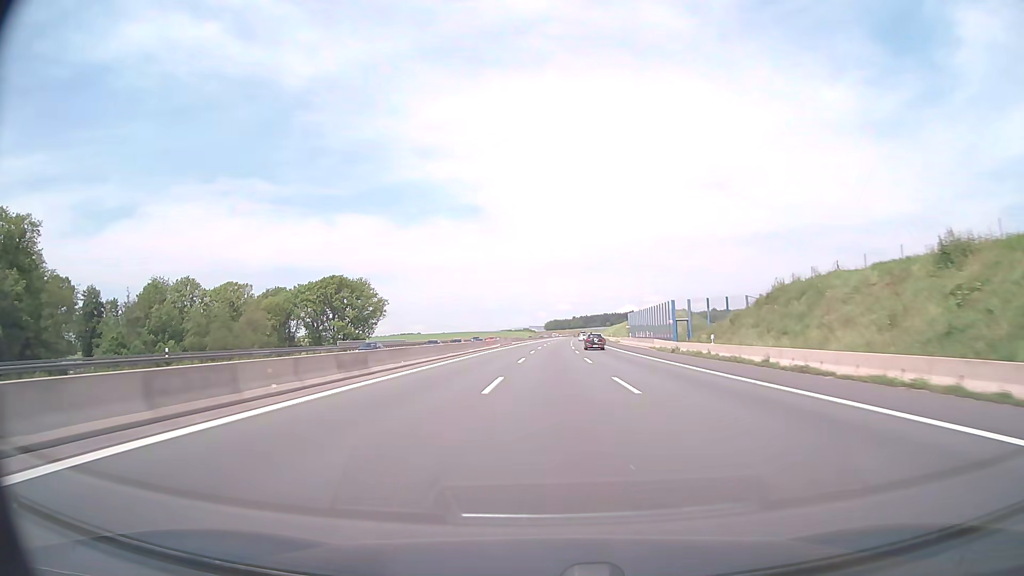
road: motorway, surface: asphalt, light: Day
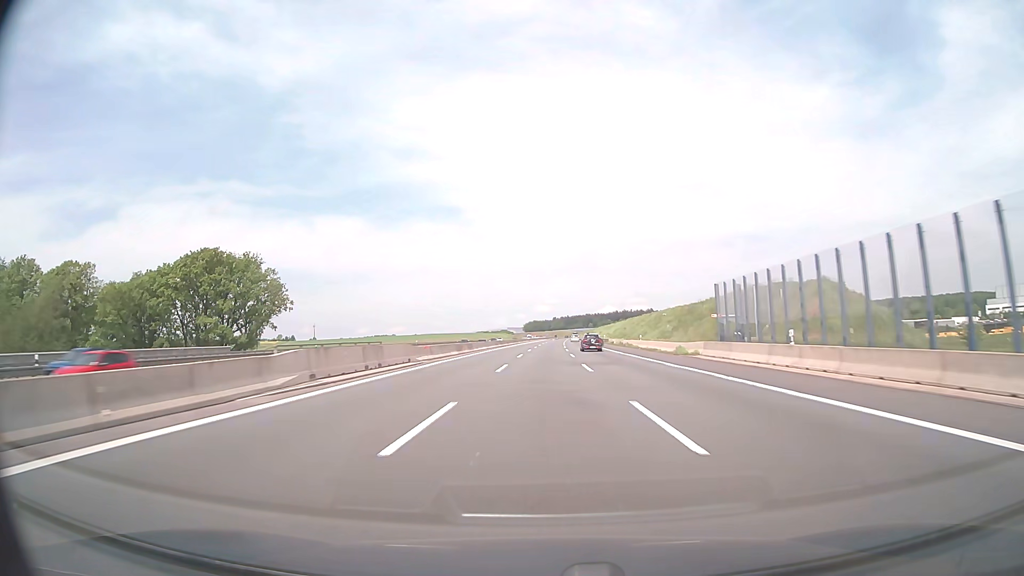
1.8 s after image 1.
(+1.1, +61.8) m; +2°
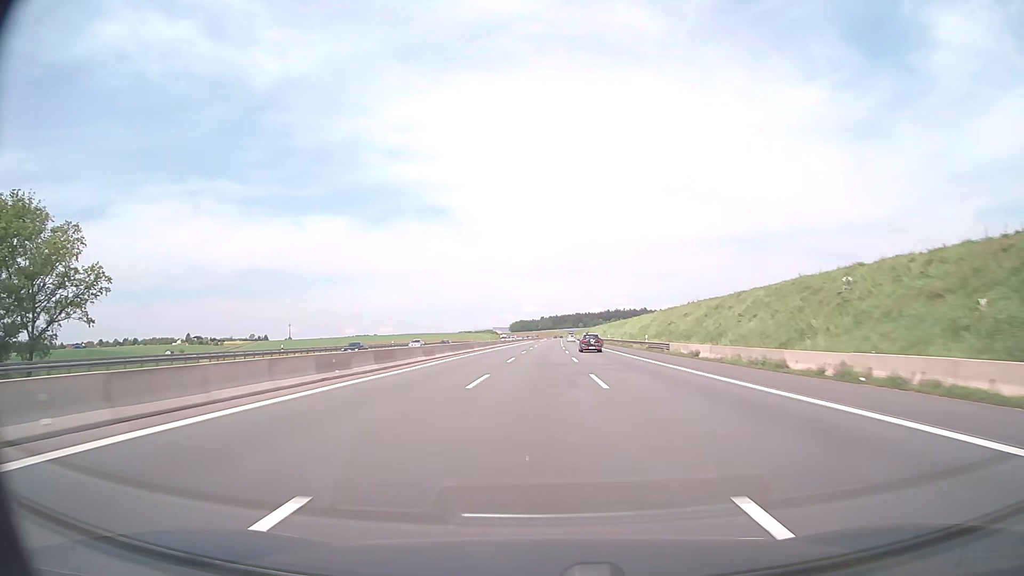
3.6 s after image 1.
(+0.6, +61.9) m; +1°
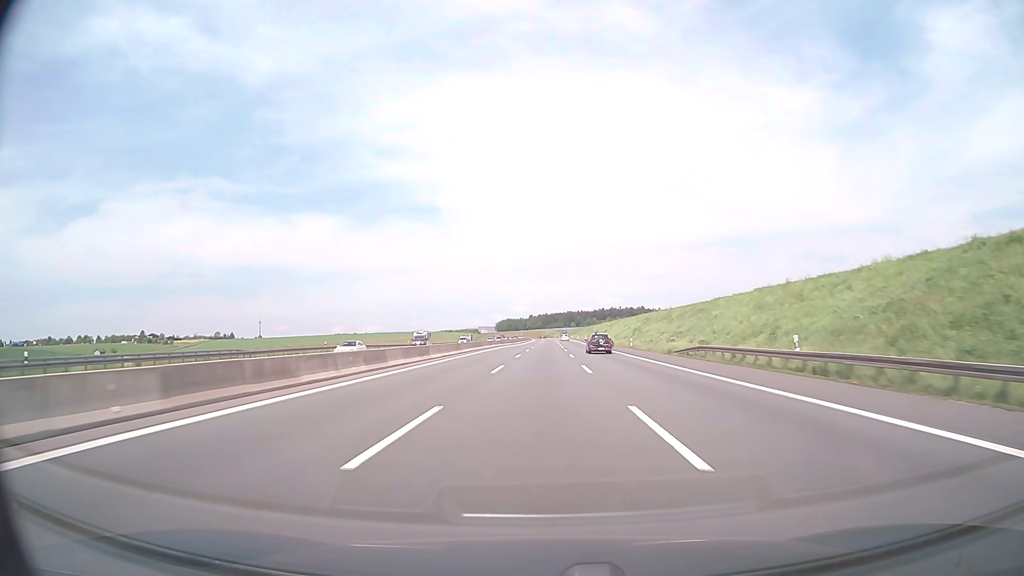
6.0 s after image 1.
(+0.8, +82.5) m; +1°
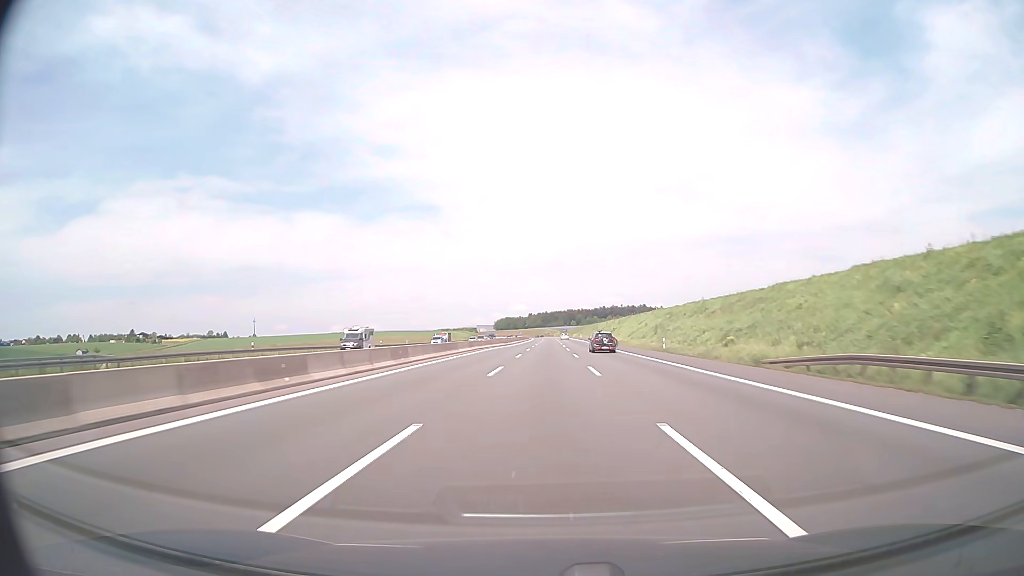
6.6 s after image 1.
(0.0, +20.6) m; 0°
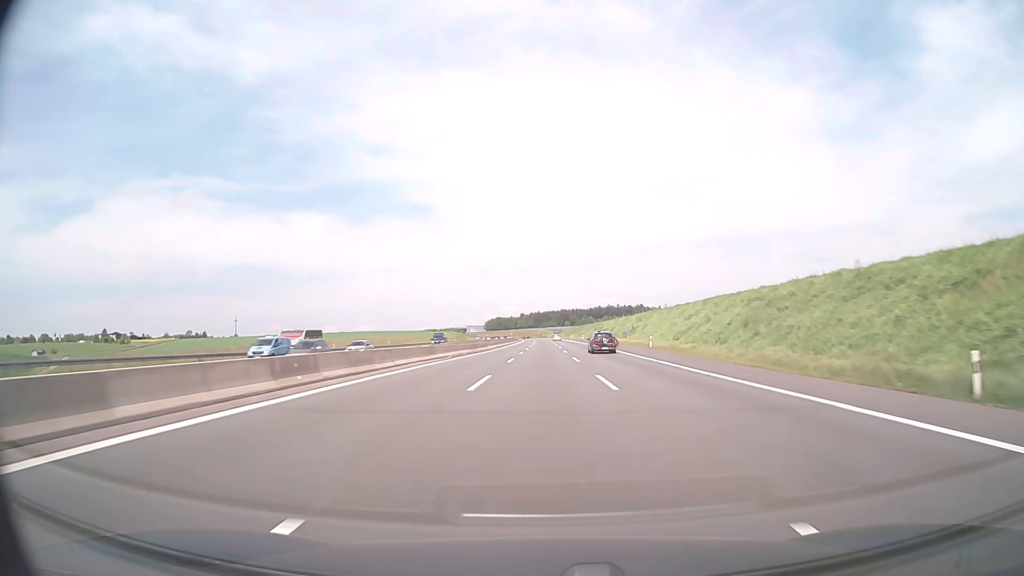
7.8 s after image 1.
(+0.1, +41.2) m; +1°
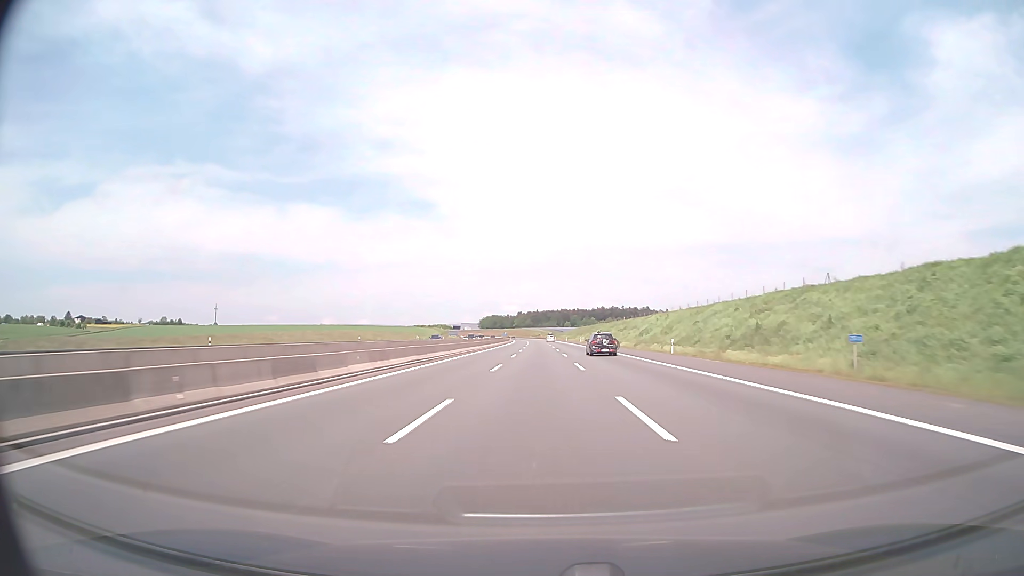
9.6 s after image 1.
(+0.1, +61.8) m; 0°
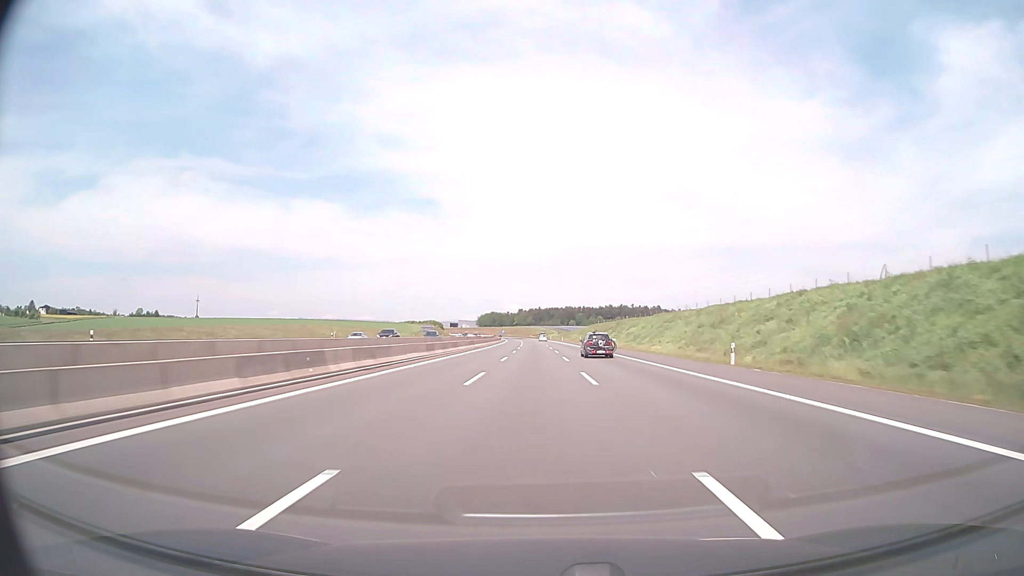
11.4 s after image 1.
(0.0, +61.8) m; 0°
(0, +10) (0, +20) (0, +30) (0, +40) (0, +50) (0, +60) (0, +70) (-1, +80) (-1, +90) (-1, +100) m
